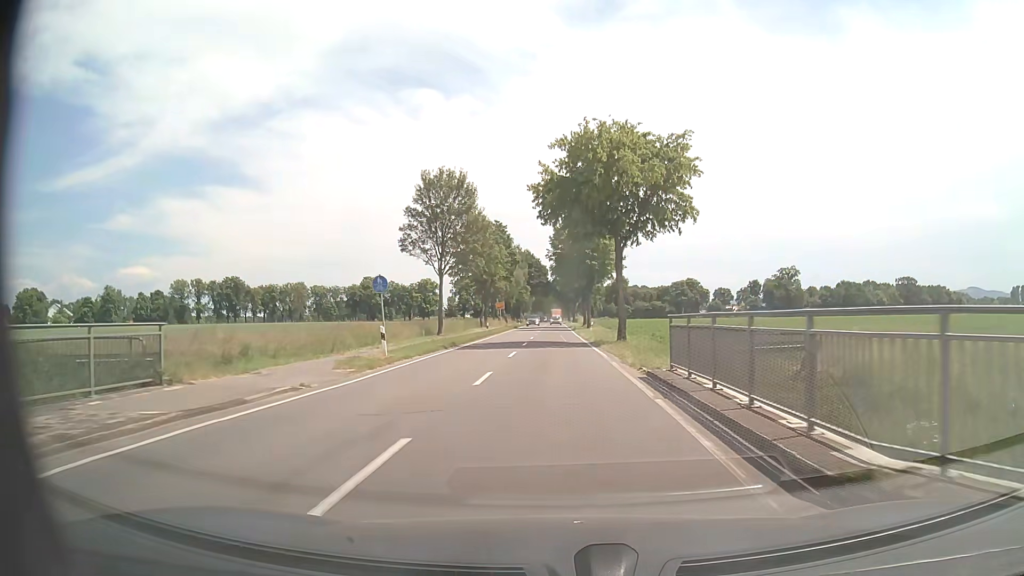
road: tertiary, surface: asphalt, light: Day
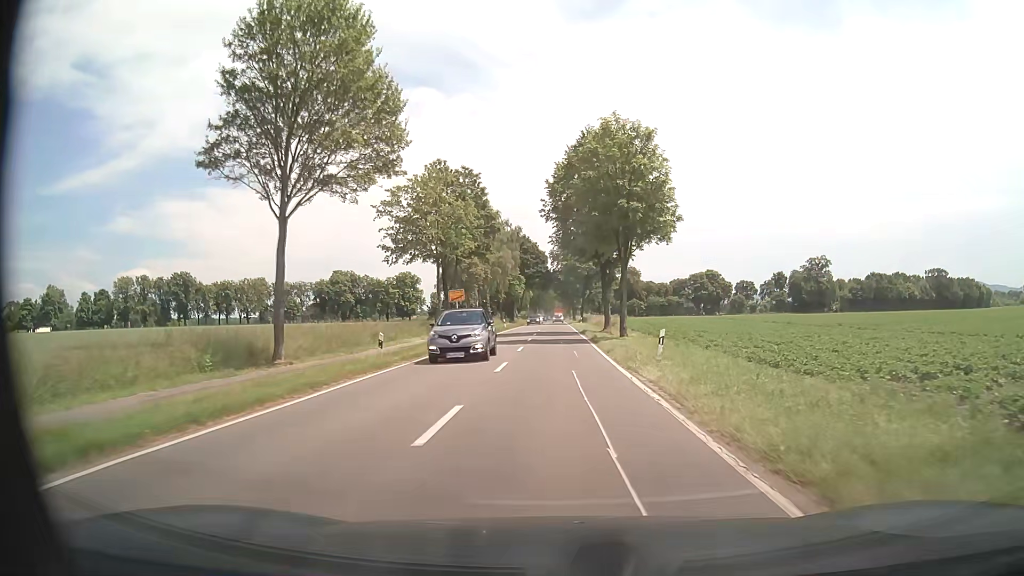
(-0.3, +33.3) m; -1°
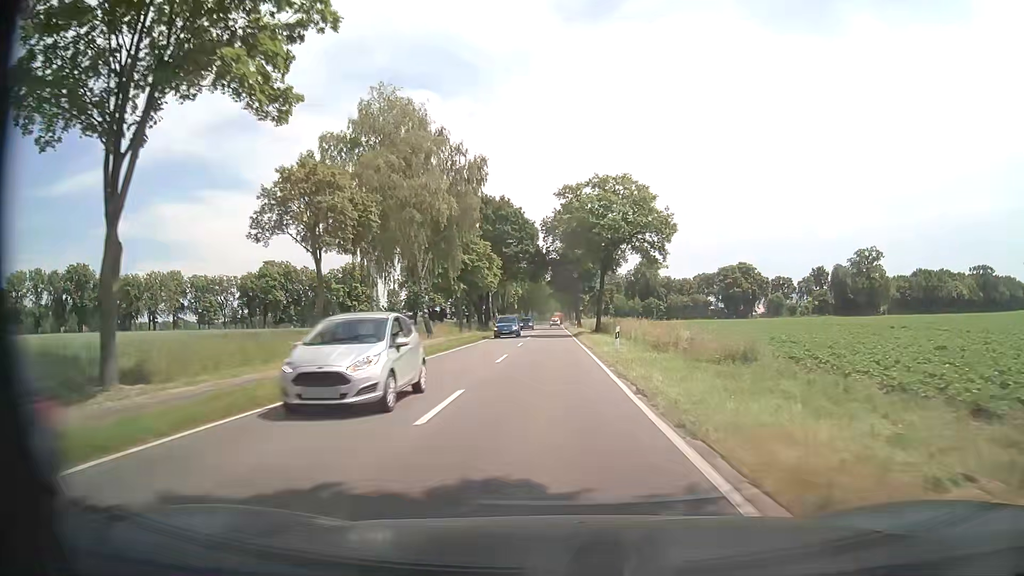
(+0.5, +47.0) m; +1°
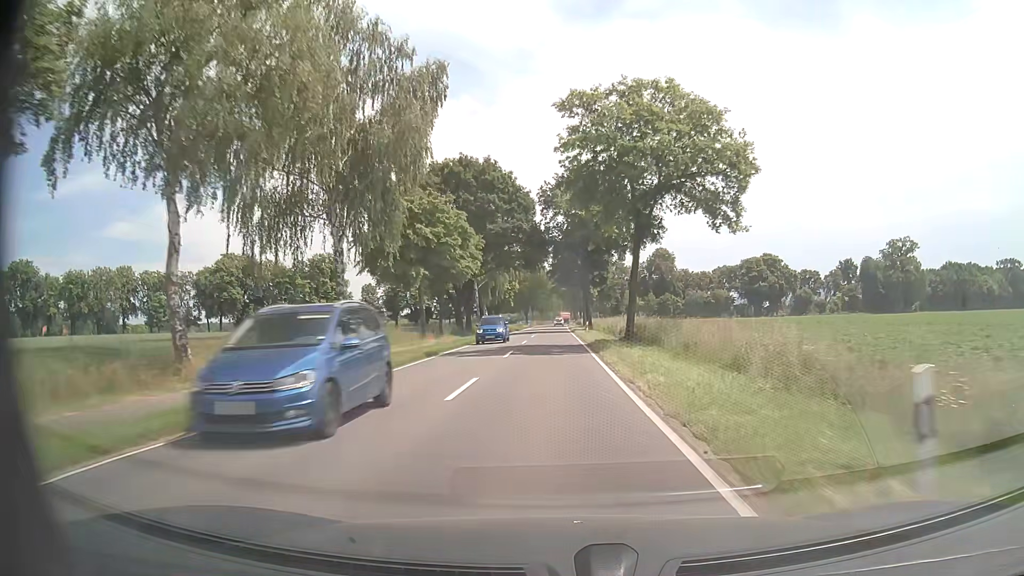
(0.0, +21.6) m; 0°
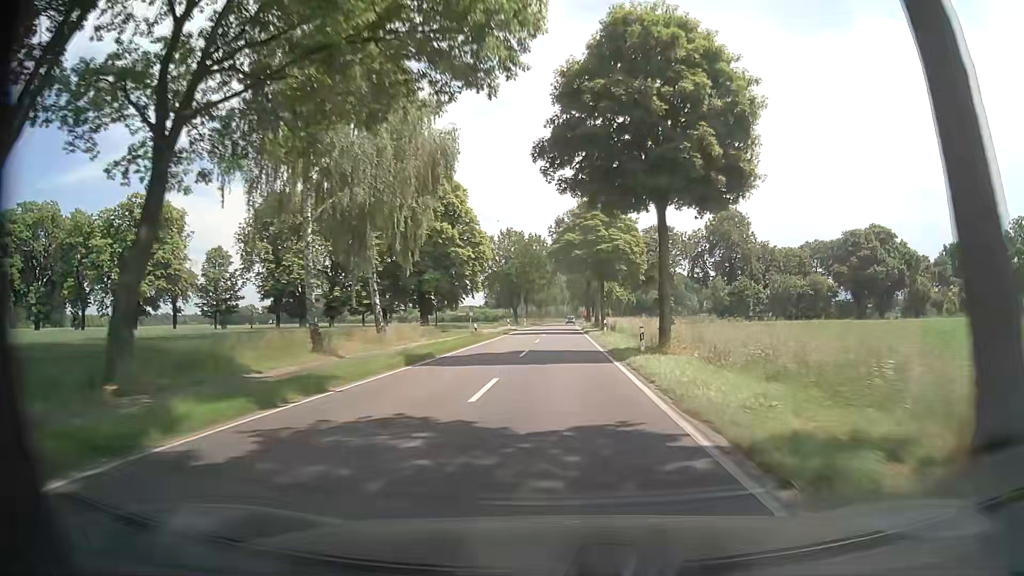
(-0.5, +60.9) m; 0°
(0, +10) (0, +20) (0, +30) (0, +40) (0, +50) (0, +60) (+1, +70) (+1, +80) (+1, +90) (+1, +100) m
